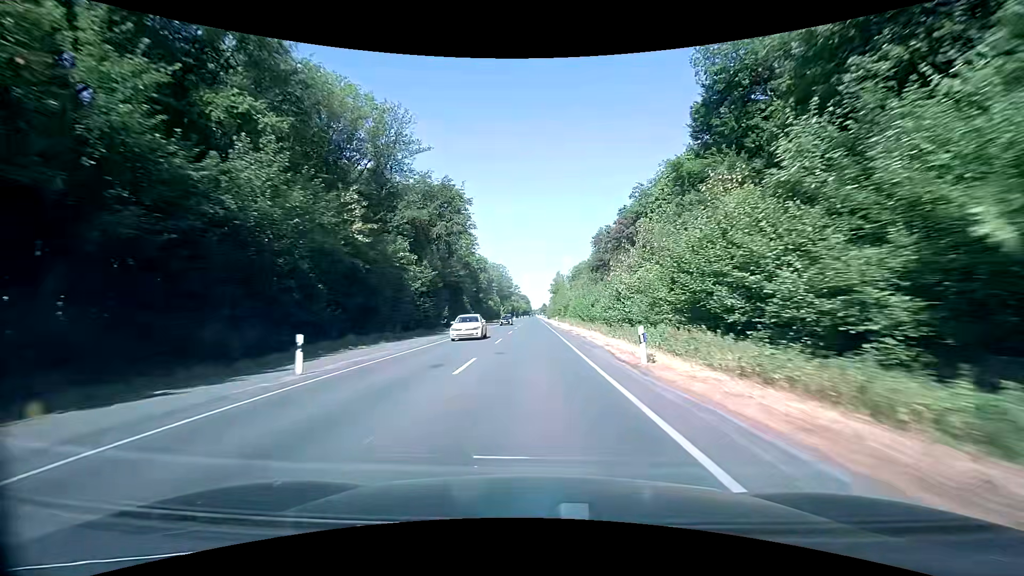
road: secondary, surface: asphalt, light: Day
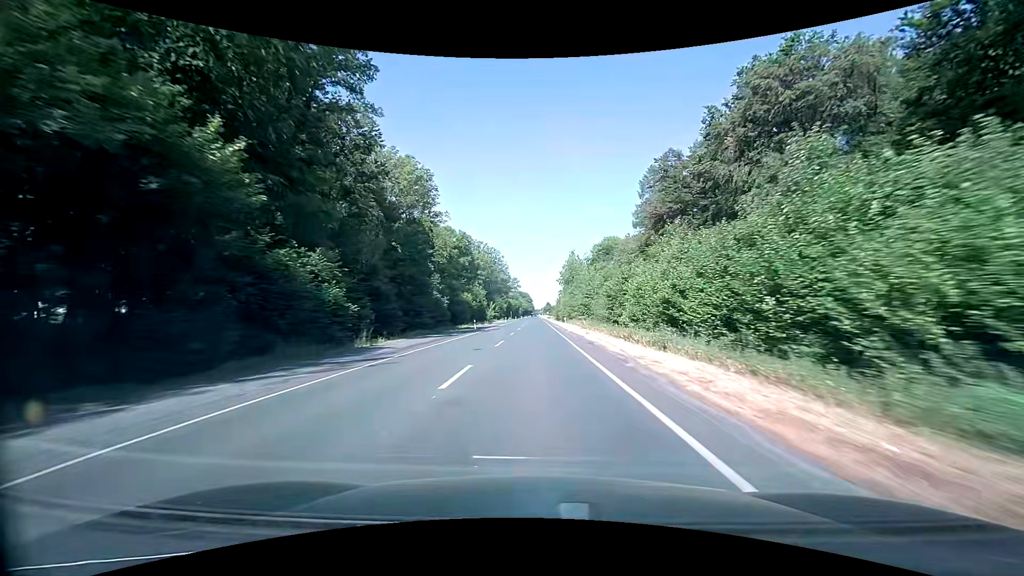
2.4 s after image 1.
(-0.1, +62.5) m; 0°
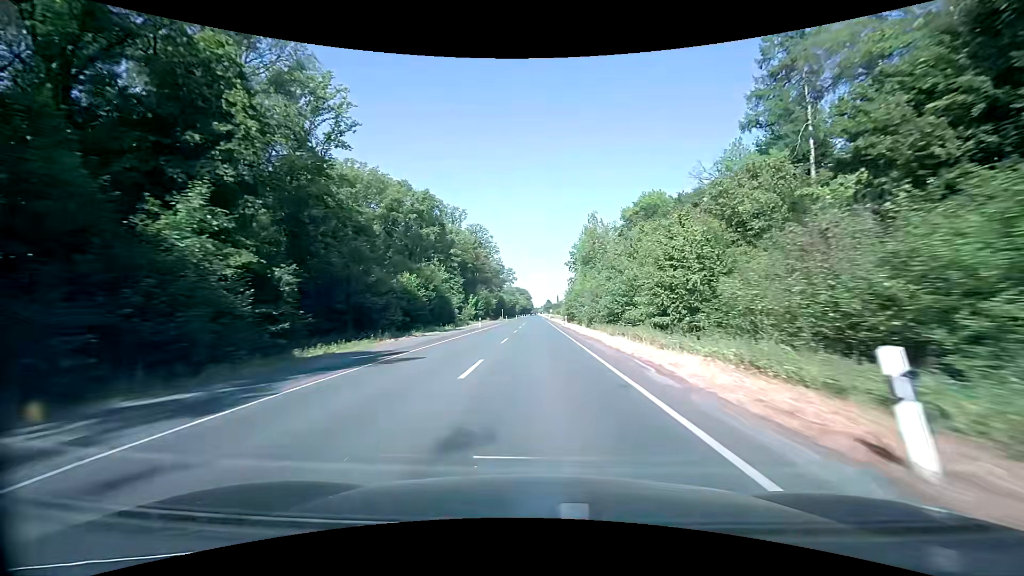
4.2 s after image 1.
(+0.1, +47.0) m; 0°
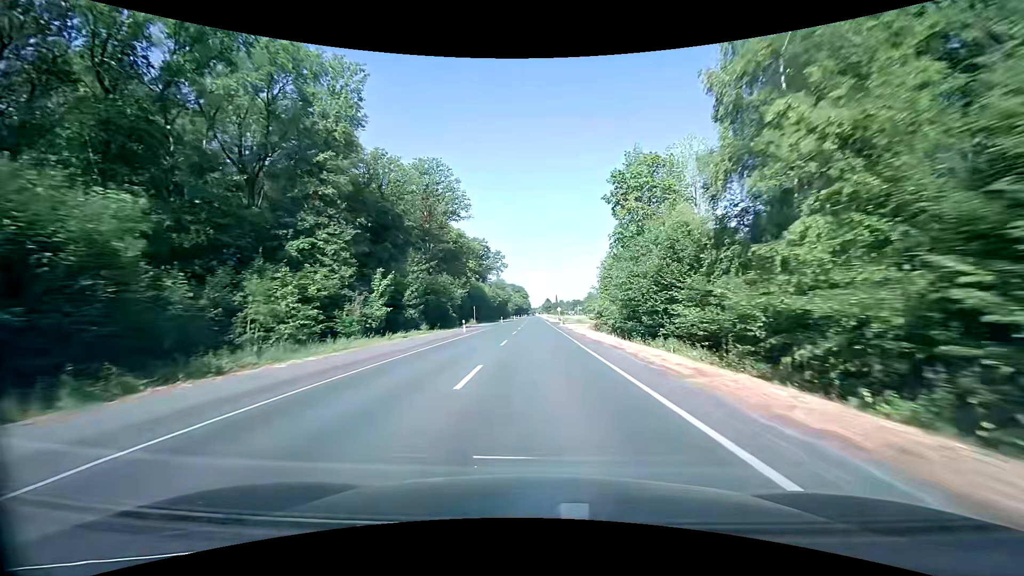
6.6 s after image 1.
(-0.1, +61.5) m; 0°
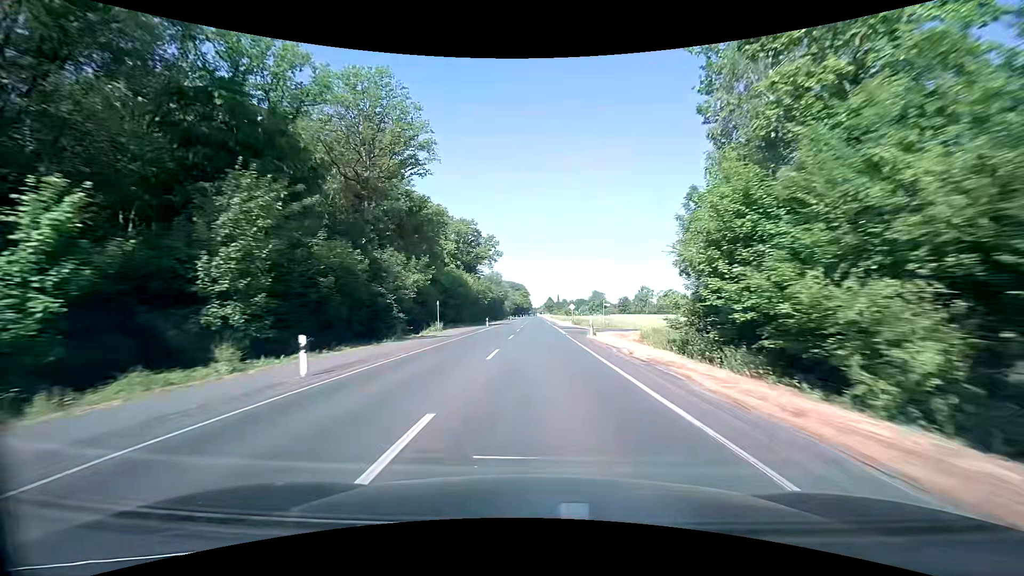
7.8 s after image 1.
(-0.1, +30.3) m; 0°
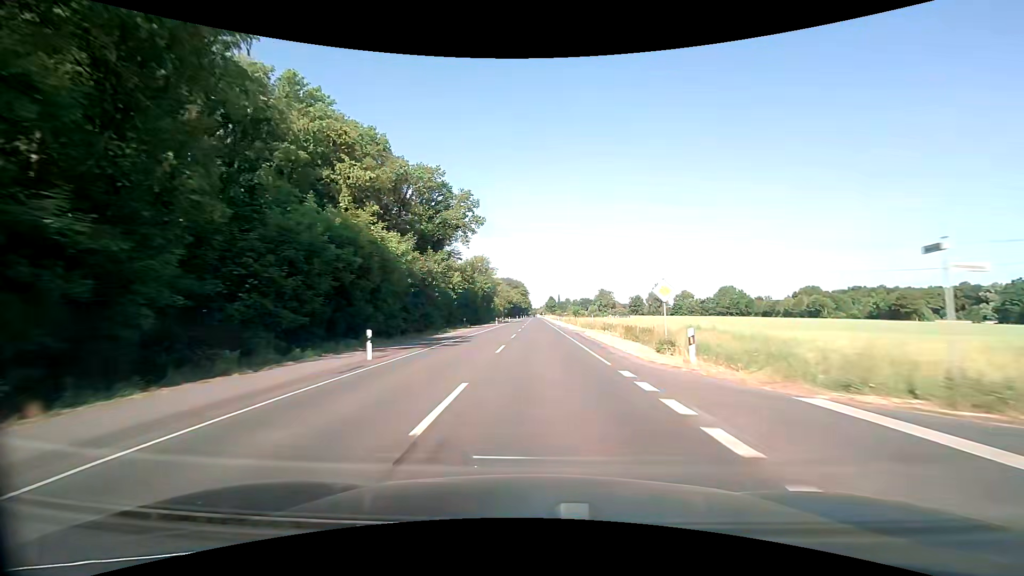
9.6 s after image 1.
(0.0, +45.1) m; 0°
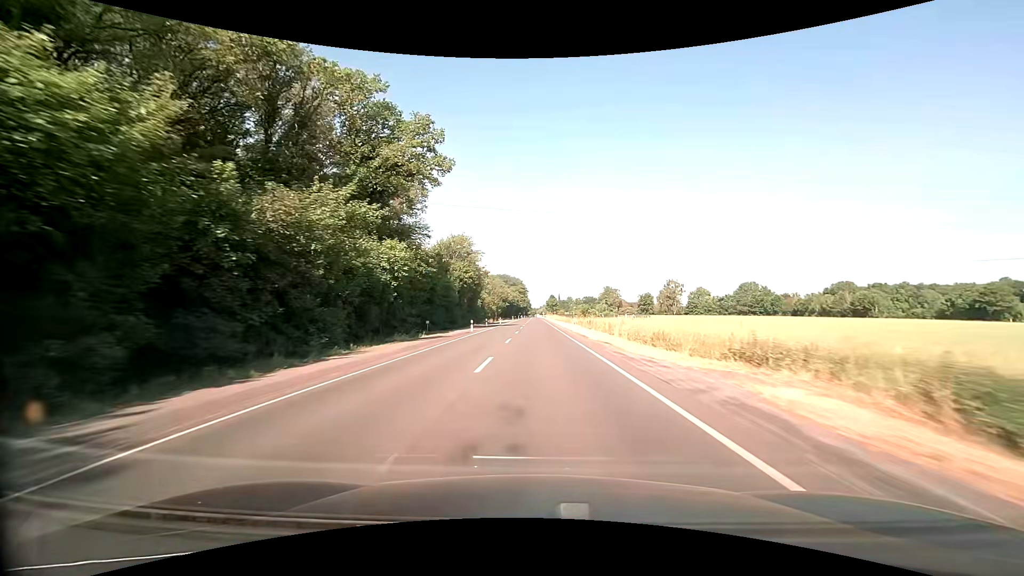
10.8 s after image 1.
(0.0, +30.2) m; 0°
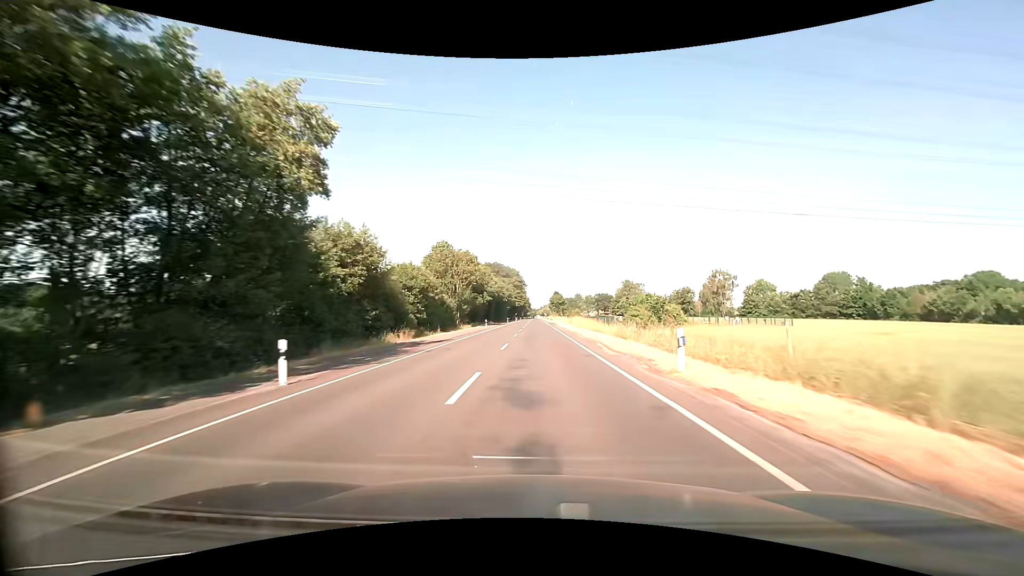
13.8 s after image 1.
(-0.2, +76.2) m; 0°
(0, +10) (0, +20) (0, +30) (0, +40) (0, +50) (0, +60) (0, +70) (0, +80) (0, +90) (0, +100) m
